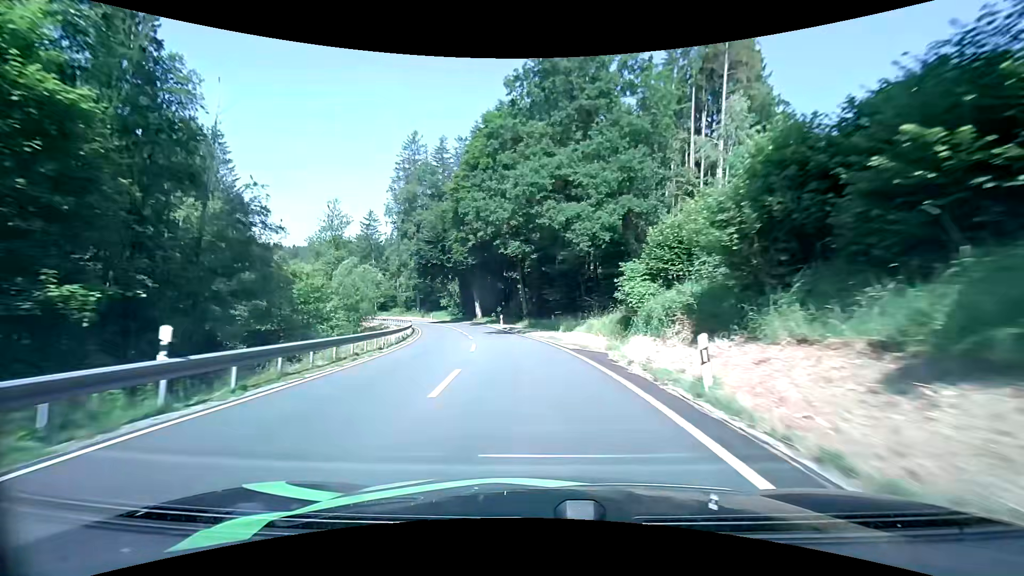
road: secondary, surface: asphalt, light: Day
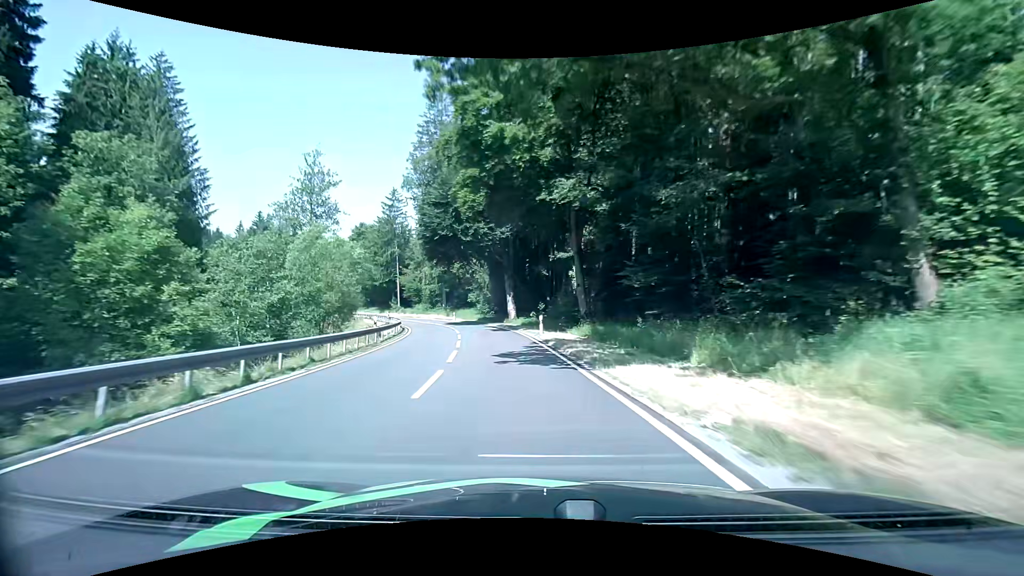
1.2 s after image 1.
(-1.0, +21.3) m; -5°
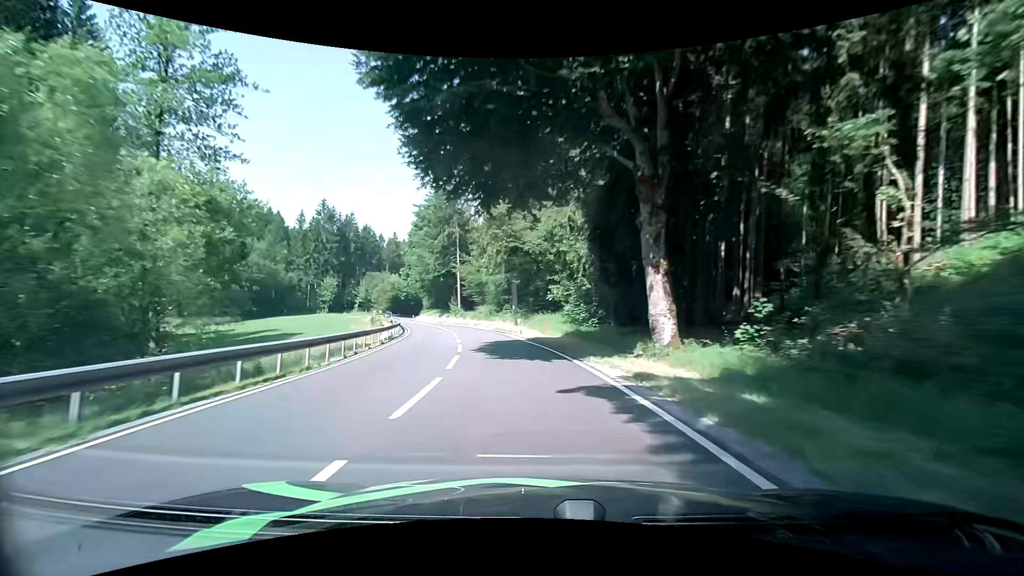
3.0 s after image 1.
(-3.0, +31.8) m; -11°
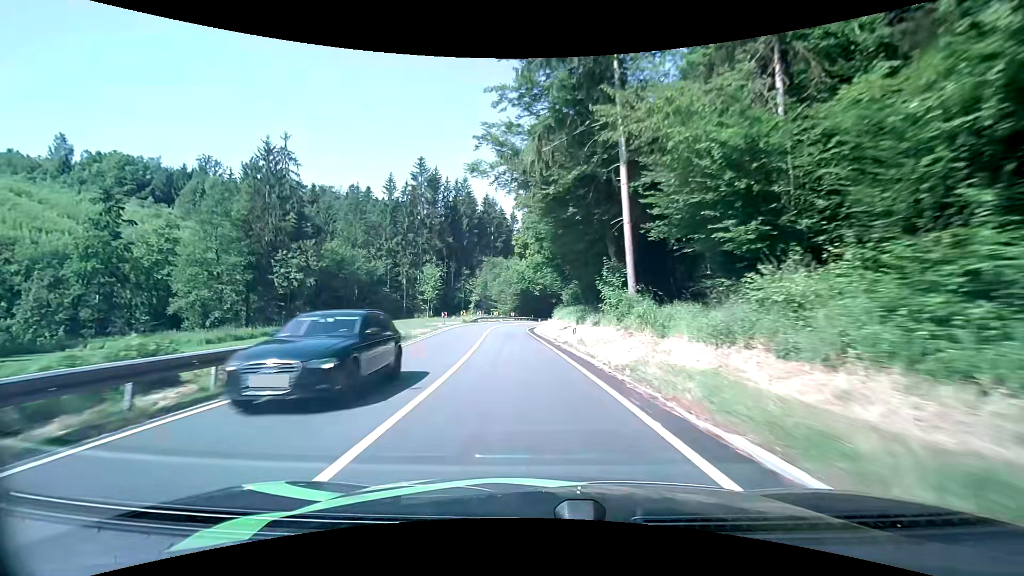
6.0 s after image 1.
(-8.2, +52.4) m; -18°
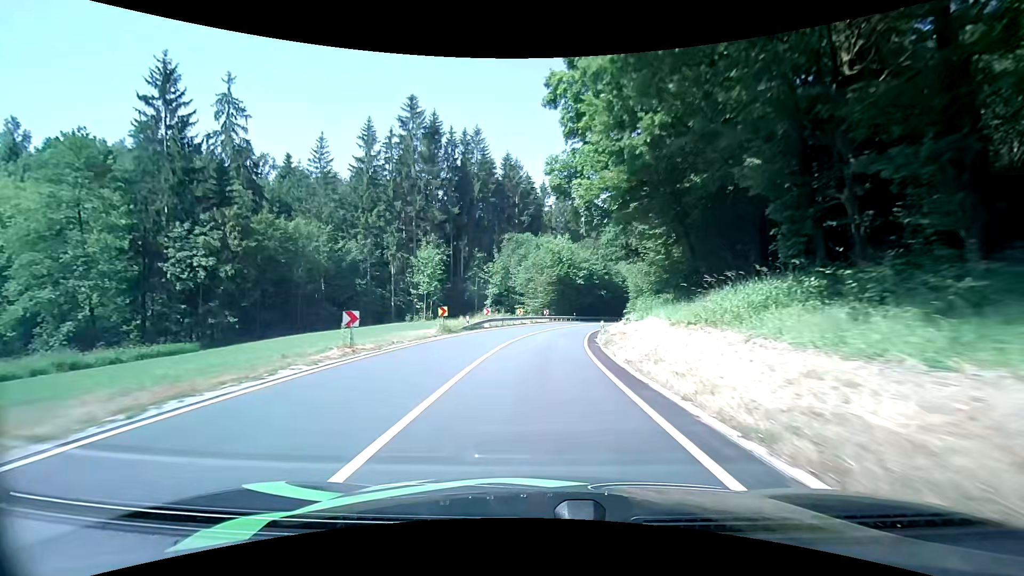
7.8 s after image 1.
(-2.0, +30.6) m; -4°
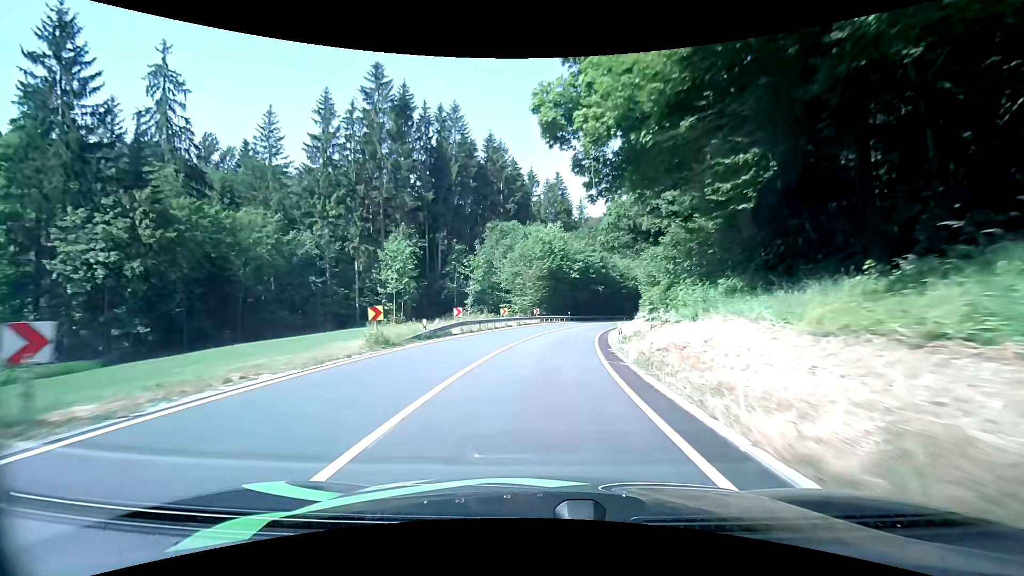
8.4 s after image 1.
(0.0, +10.0) m; 0°
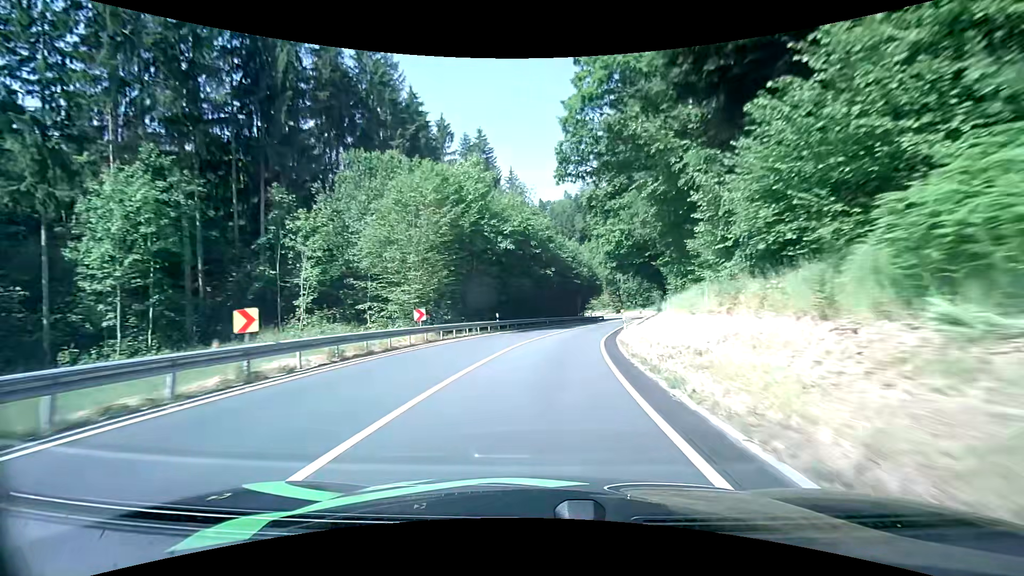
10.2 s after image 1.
(+1.8, +30.0) m; +8°
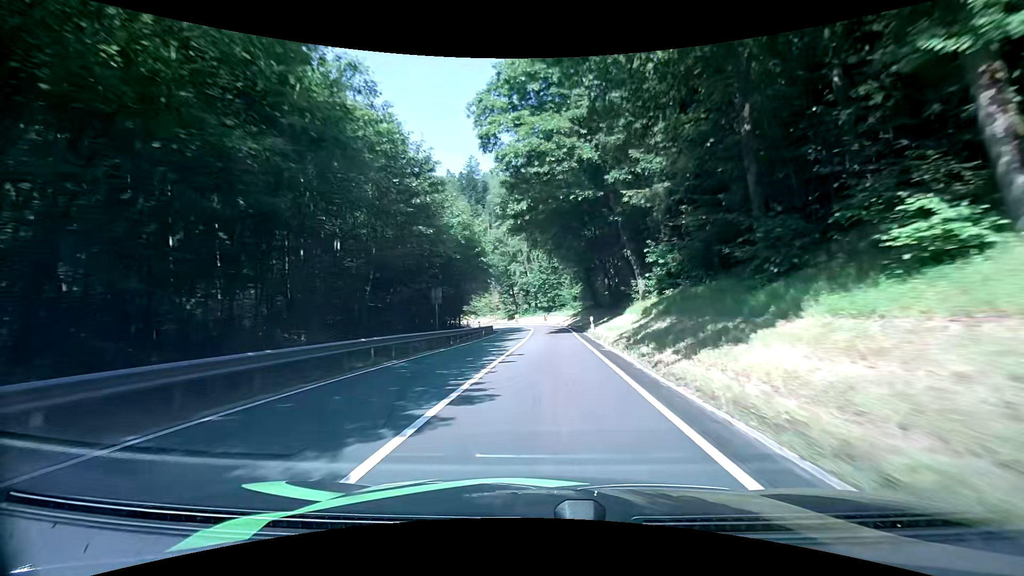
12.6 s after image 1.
(+4.4, +41.5) m; +12°
(0, +10) (+1, +20) (+1, +30) (+2, +40) (+2, +50) (+1, +60) (0, +70) (-1, +80) (-4, +89) (-7, +99) m
